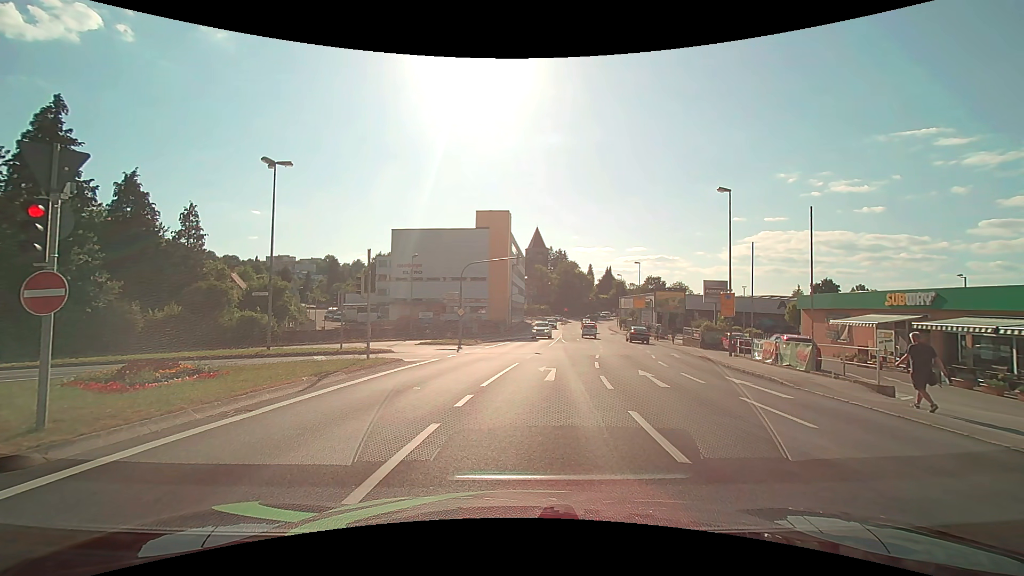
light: Day
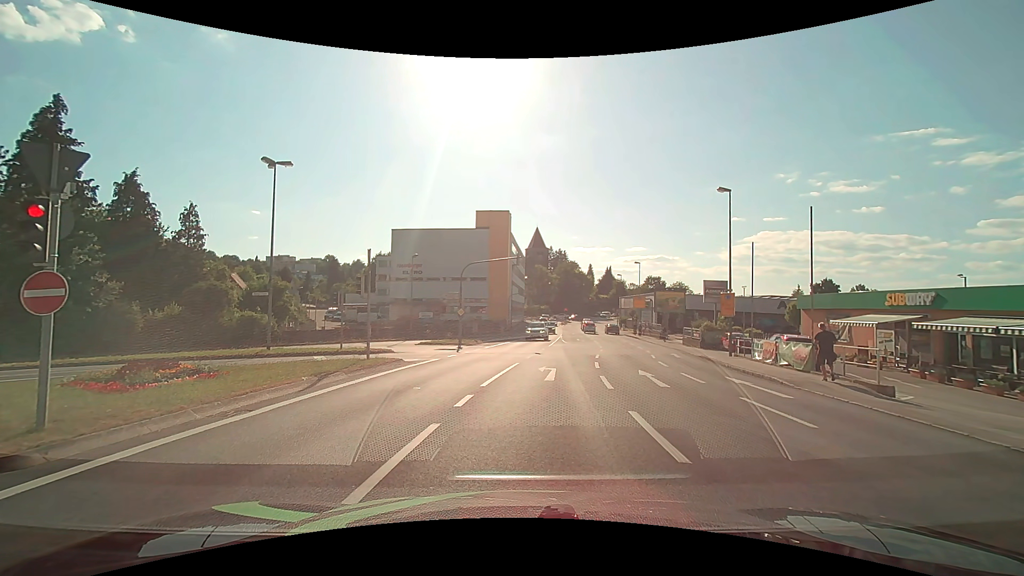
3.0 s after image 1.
(0.0, 0.0) m; 0°
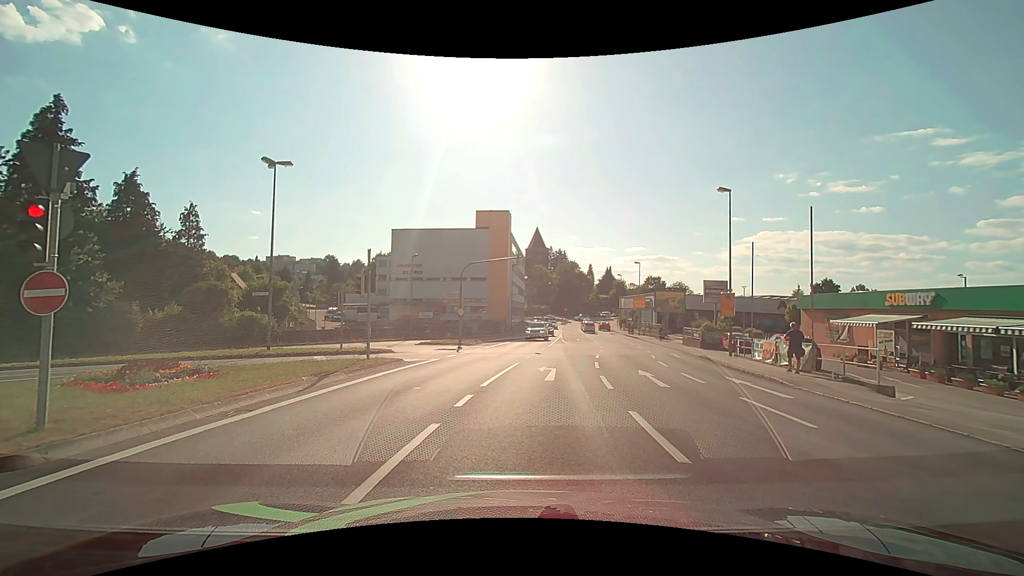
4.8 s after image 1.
(0.0, 0.0) m; 0°
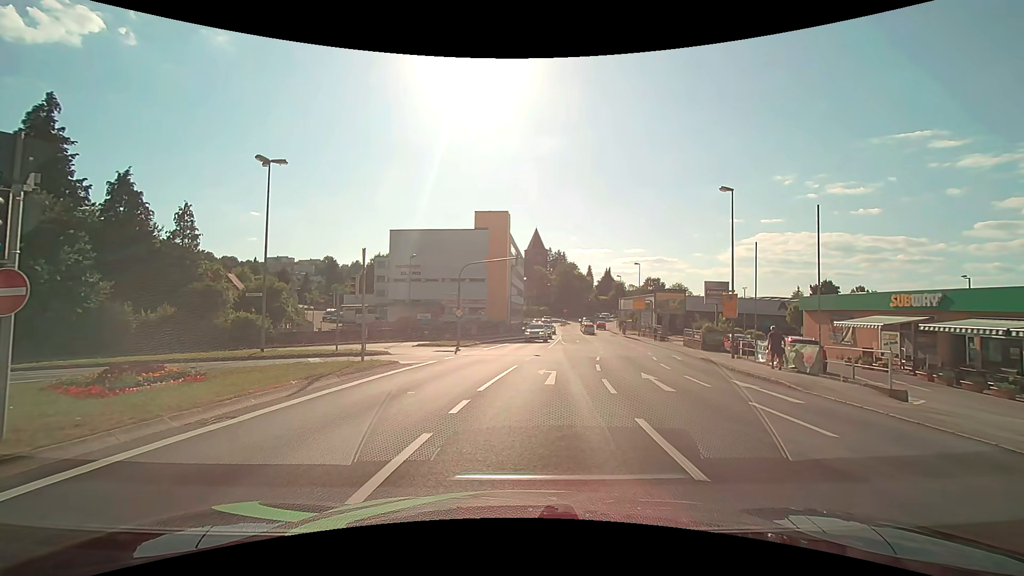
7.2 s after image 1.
(0.0, +0.5) m; 0°
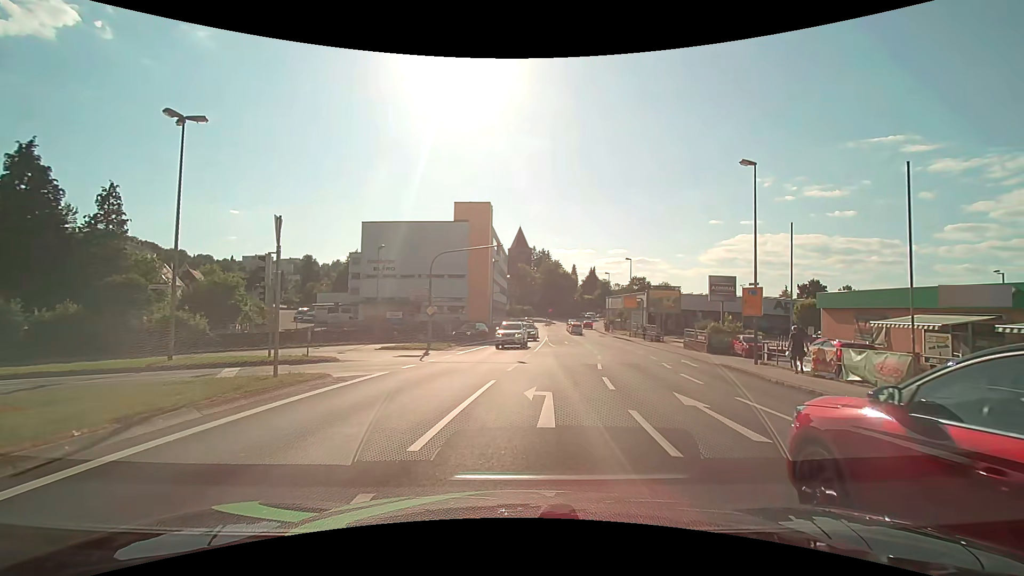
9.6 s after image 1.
(0.0, +5.5) m; +2°
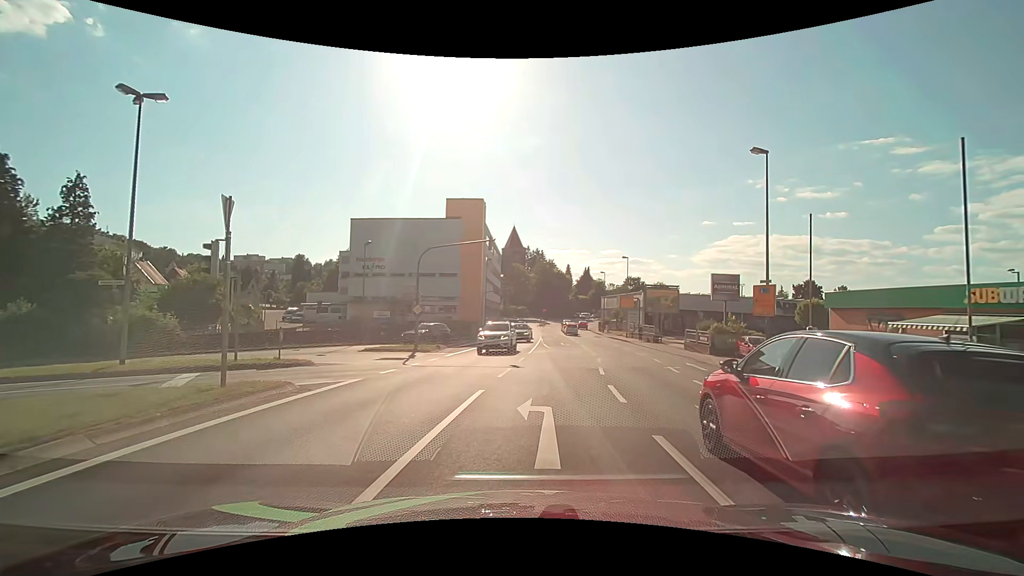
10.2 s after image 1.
(0.0, +2.0) m; +1°
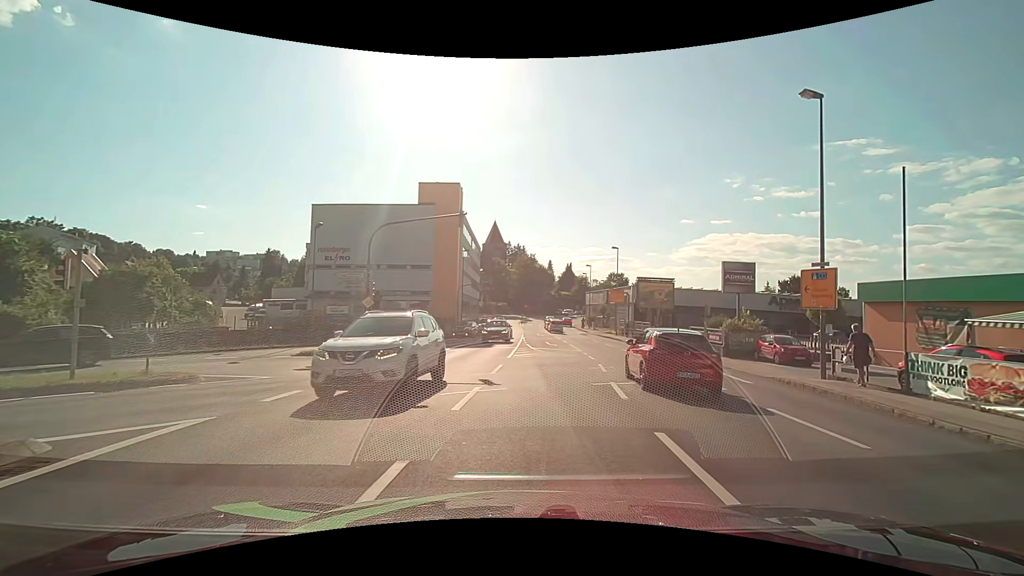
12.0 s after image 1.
(+0.1, +5.9) m; +1°
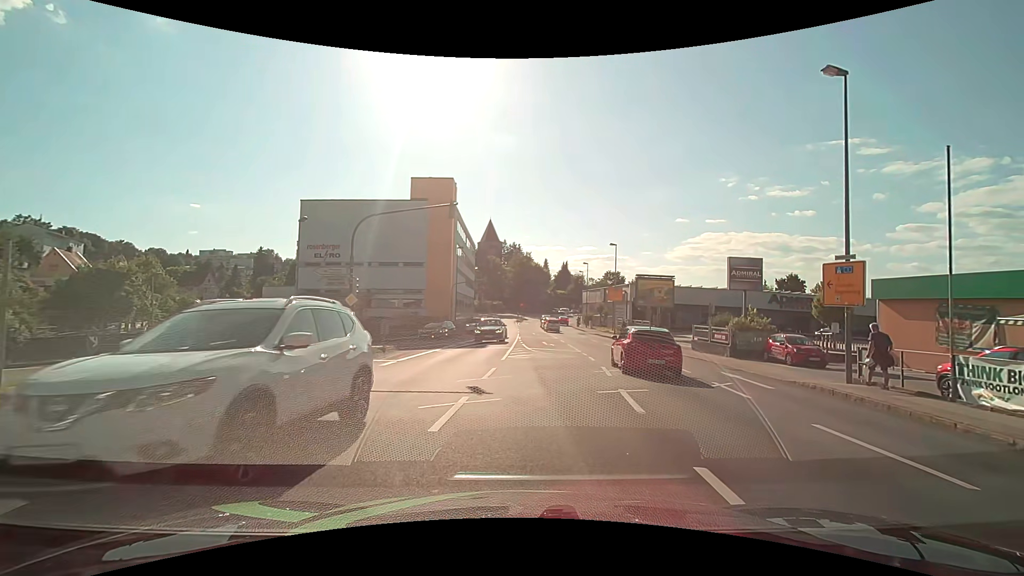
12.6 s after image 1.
(0.0, +1.6) m; +1°
